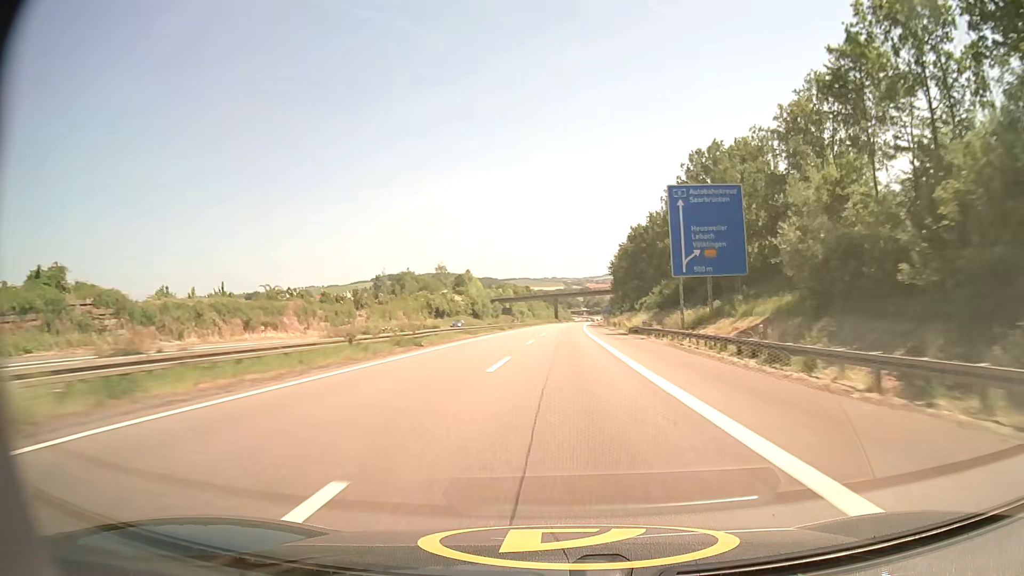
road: motorway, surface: asphalt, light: Day
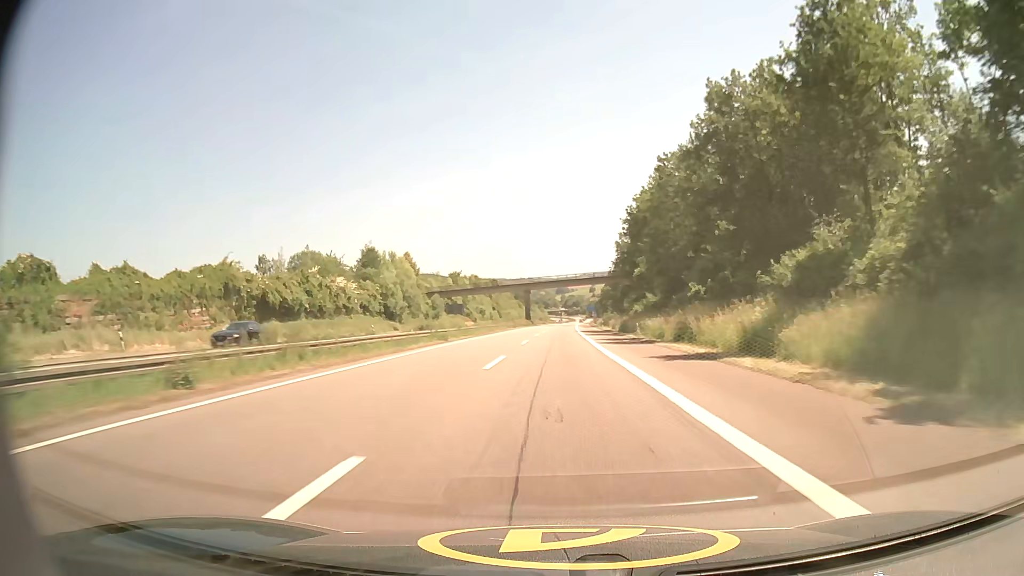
(+1.5, +70.1) m; +2°
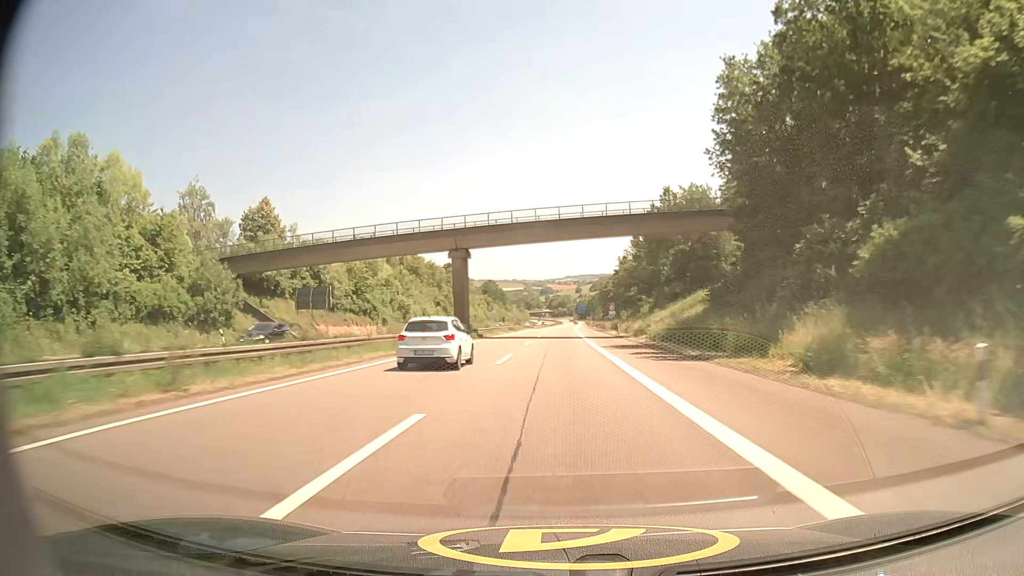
(+1.1, +85.7) m; +1°
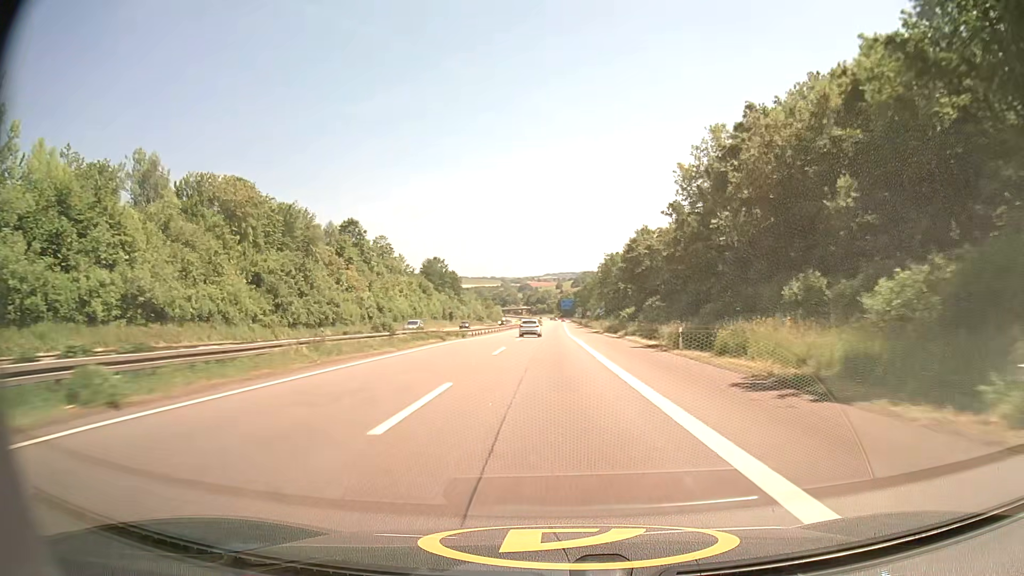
(+1.2, +84.5) m; +2°
(0, +10) (0, +20) (0, +30) (0, +40) (0, +50) (0, +60) (0, +70) (0, +80) (0, +90) (0, +100) m
